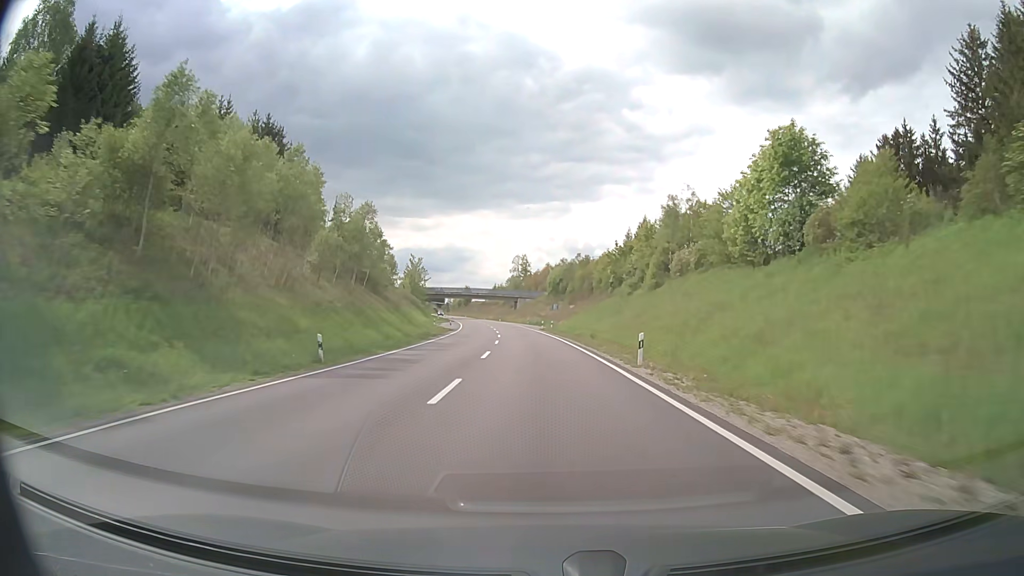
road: primary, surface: asphalt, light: Day
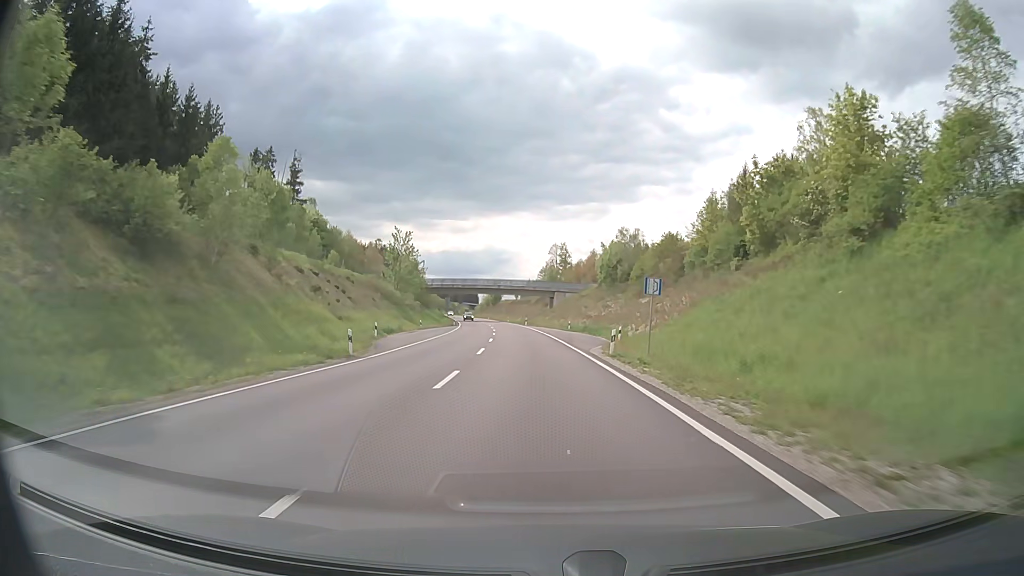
(-1.2, +46.1) m; -3°
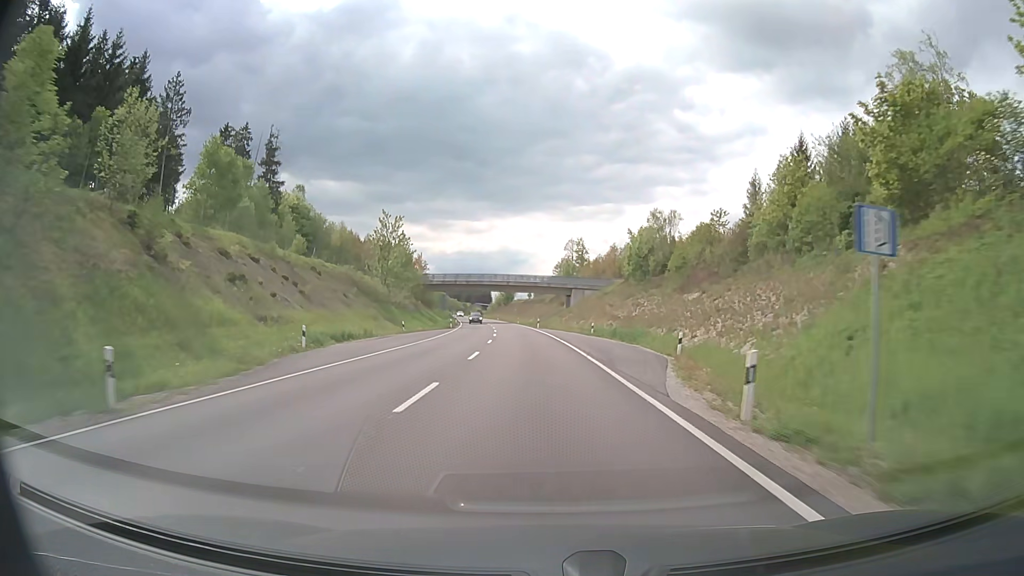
(-0.1, +15.3) m; -1°
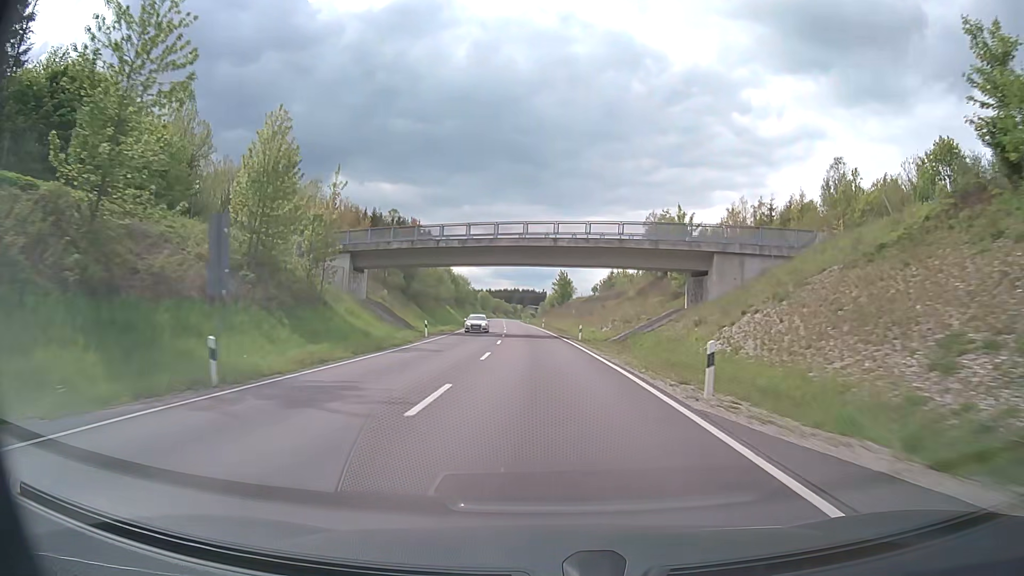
(-2.9, +61.0) m; -5°
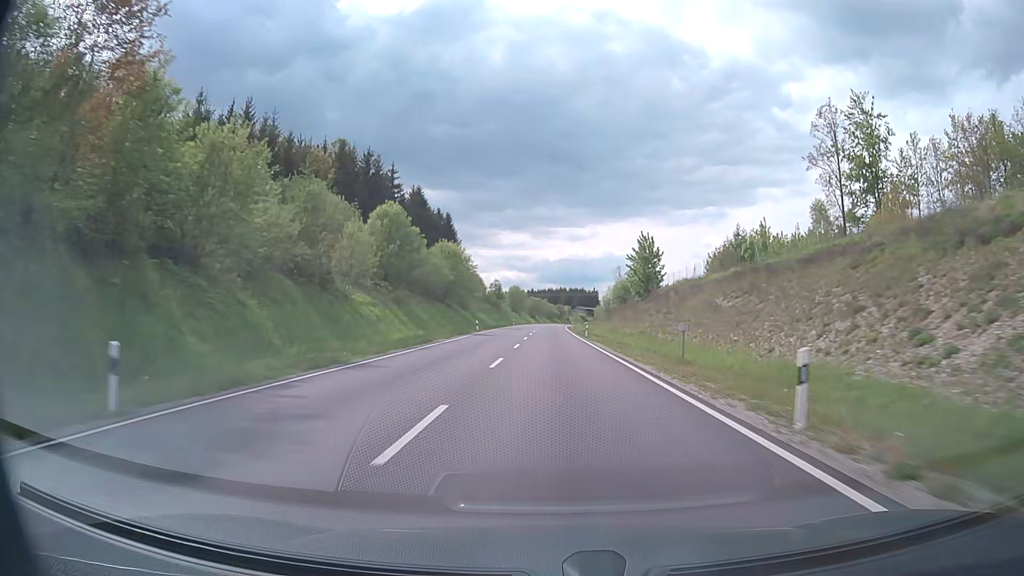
(-2.8, +75.7) m; -4°
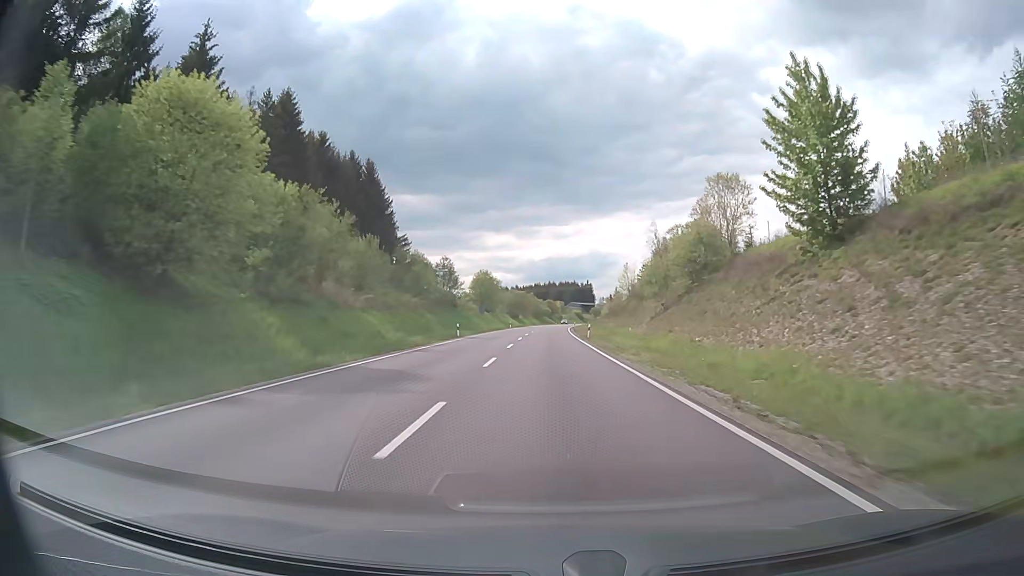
(0.0, +60.1) m; +1°
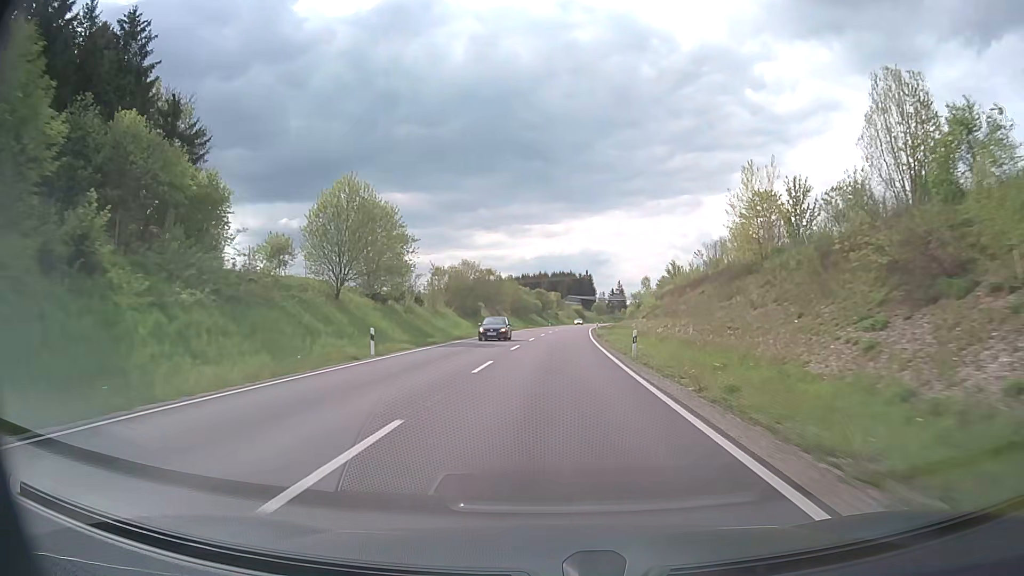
(+0.5, +74.6) m; +1°
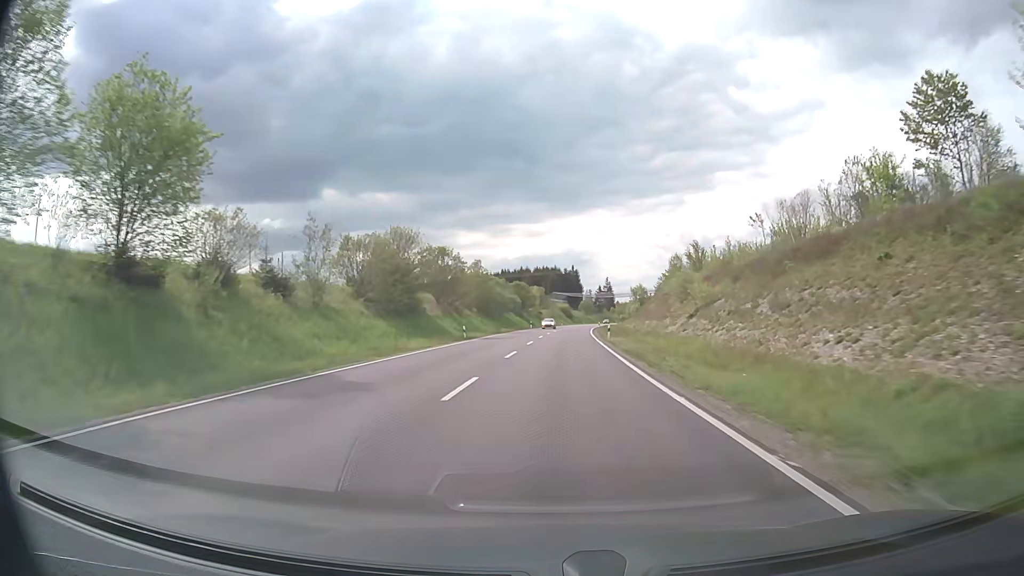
(+0.3, +29.8) m; +1°
(0, +10) (0, +20) (0, +30) (+1, +40) (+1, +50) (+2, +60) (+2, +70) (+3, +80) (+4, +90) (+5, +100) m
